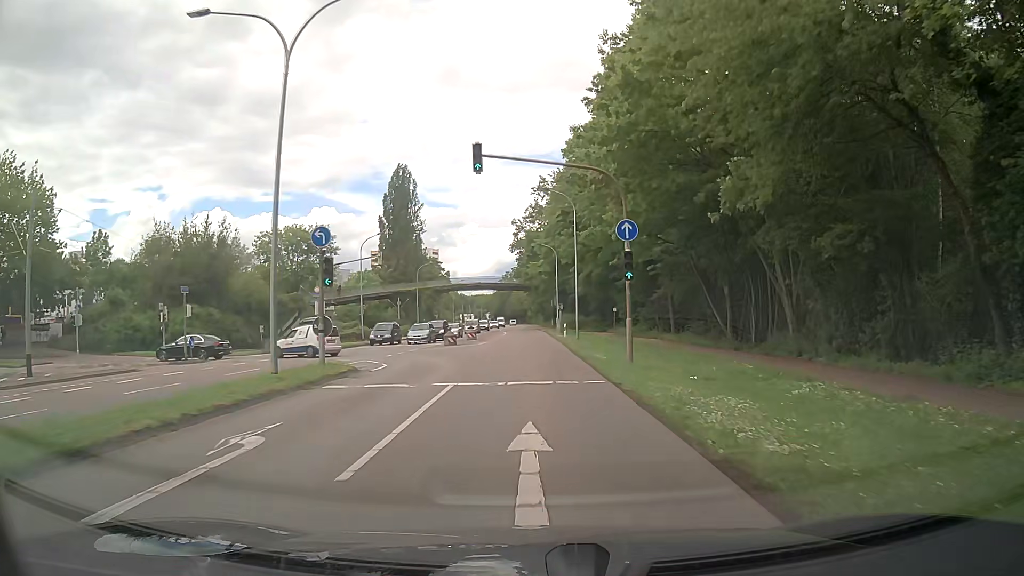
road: secondary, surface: asphalt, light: Day
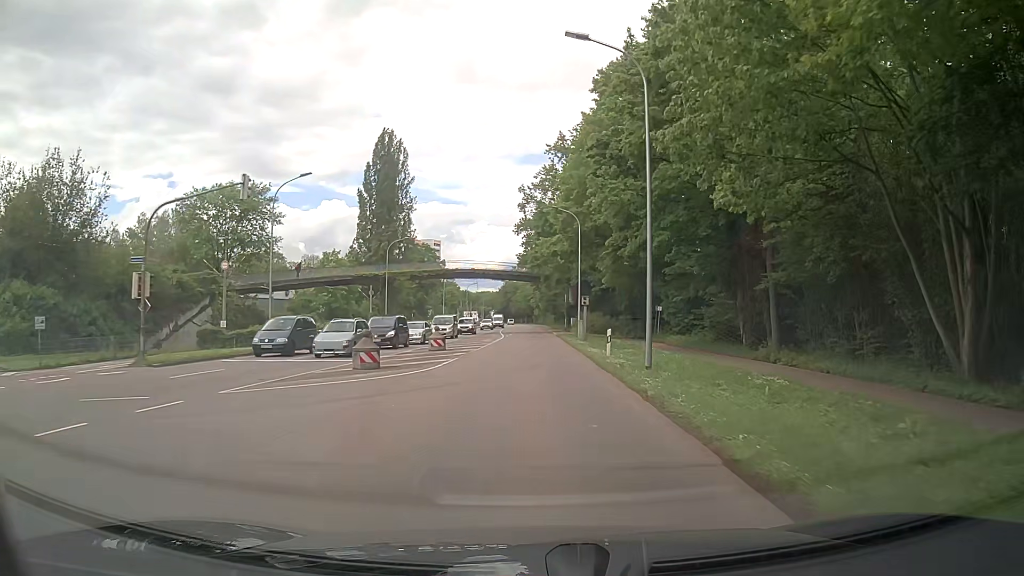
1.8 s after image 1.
(-0.3, +22.8) m; -1°
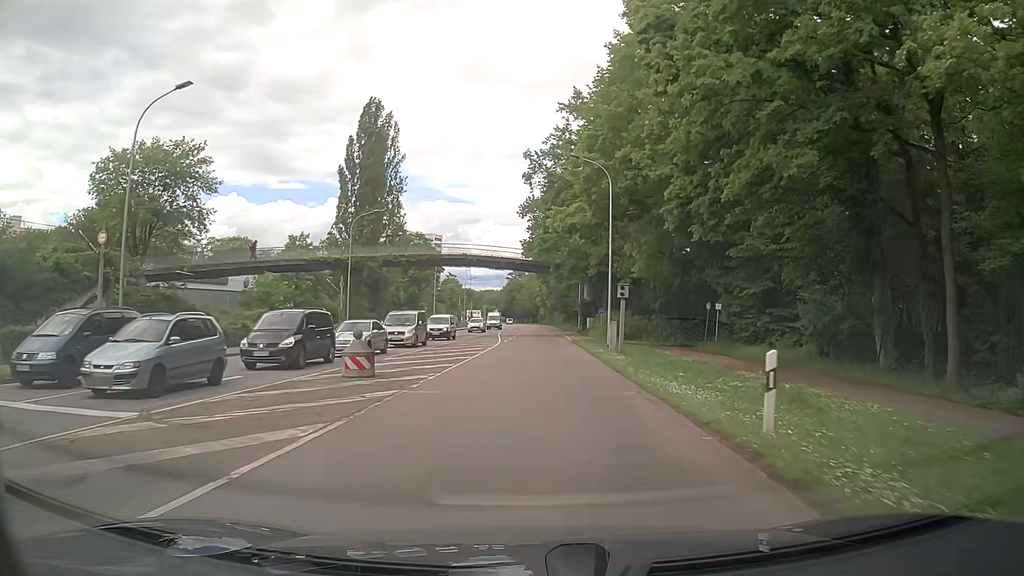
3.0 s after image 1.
(0.0, +15.3) m; 0°
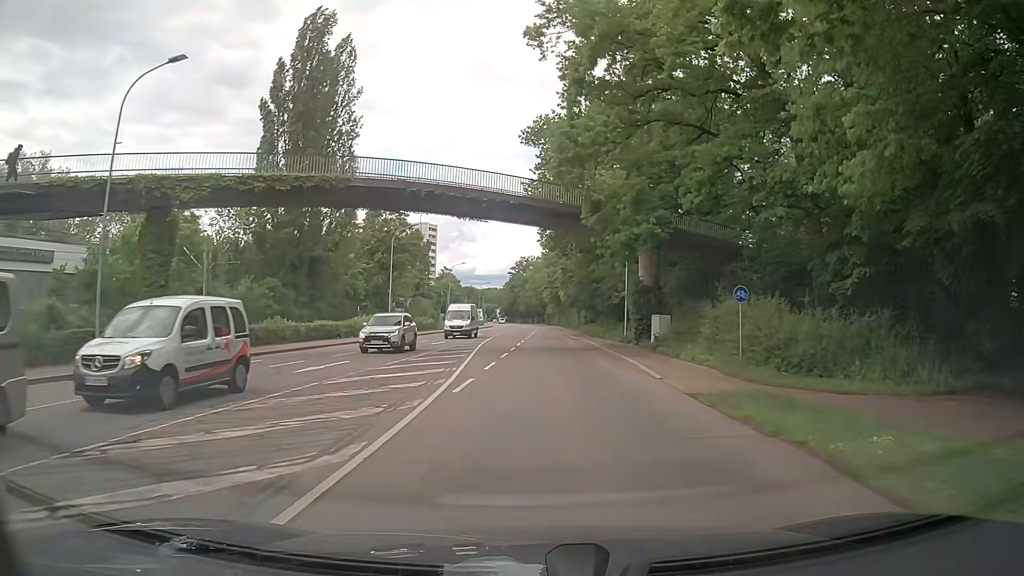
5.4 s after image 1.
(-0.1, +30.9) m; 0°
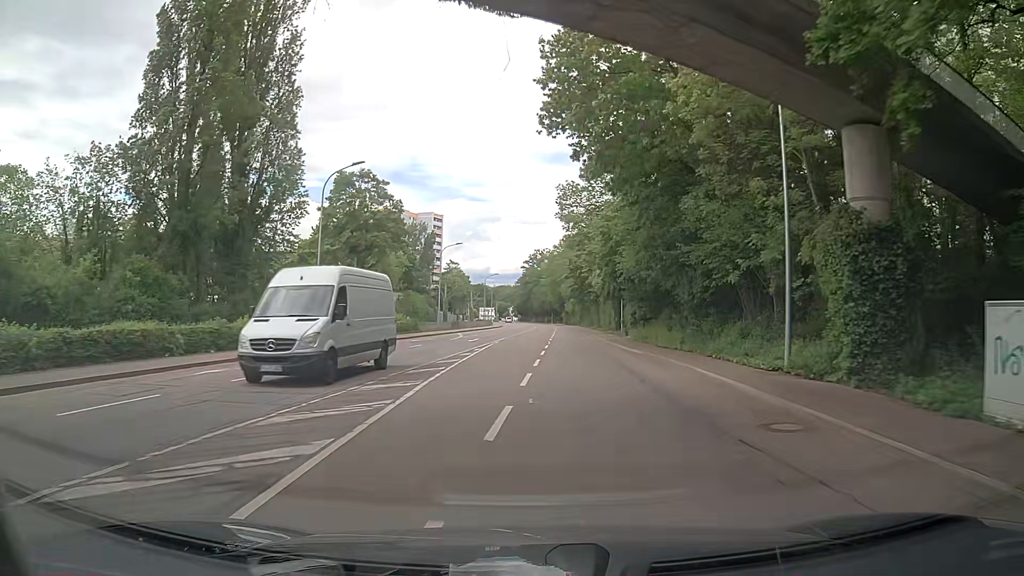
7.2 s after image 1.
(-0.3, +23.2) m; -2°
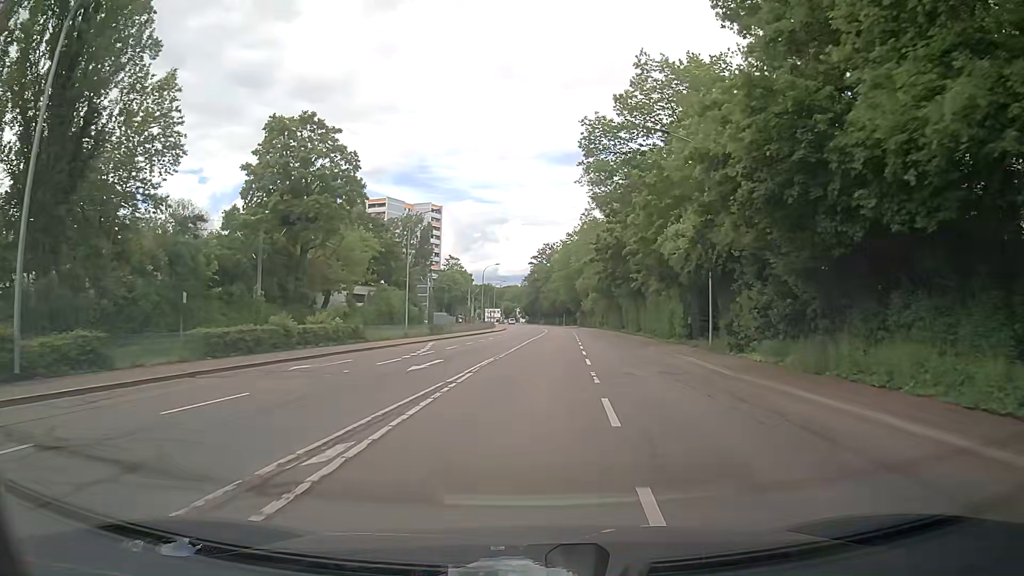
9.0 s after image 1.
(-0.2, +23.2) m; -1°
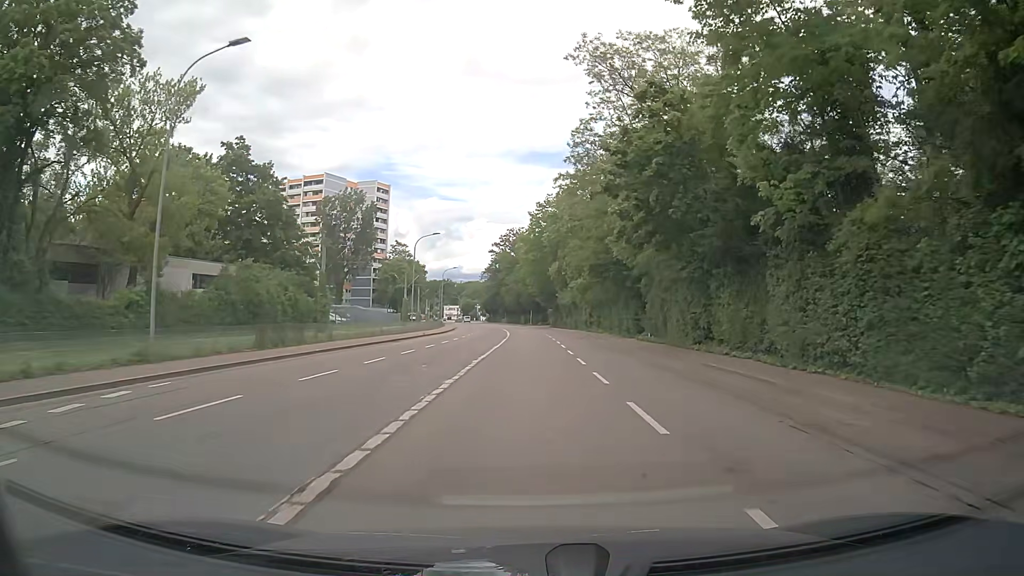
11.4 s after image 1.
(+0.8, +30.7) m; +3°
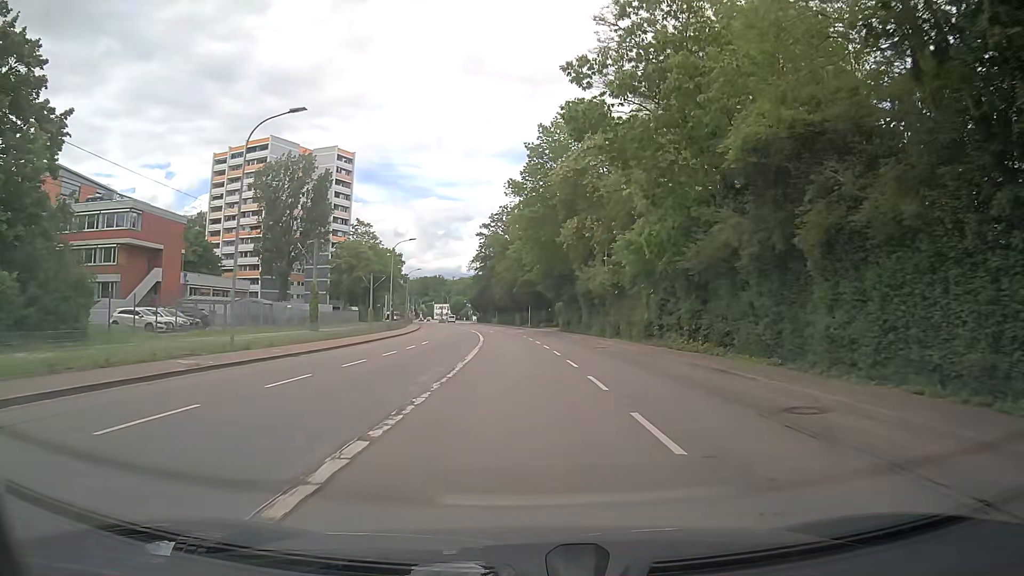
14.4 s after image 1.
(+0.2, +37.7) m; 0°
(0, +10) (0, +20) (0, +30) (-1, +40) (-2, +50) (-3, +60) (-4, +70) (-5, +80) (-7, +90) (-8, +100) m
